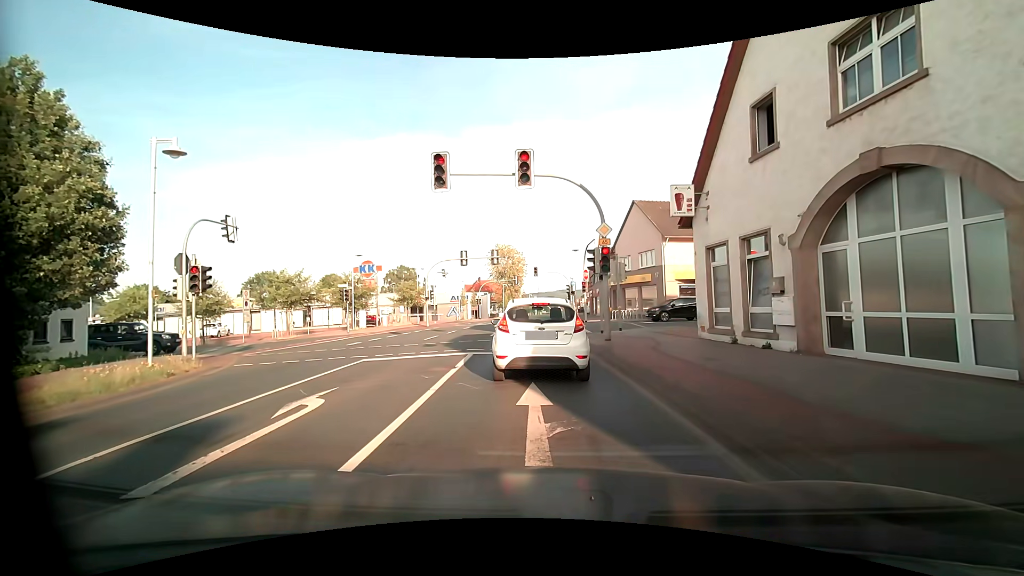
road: primary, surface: asphalt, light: Day
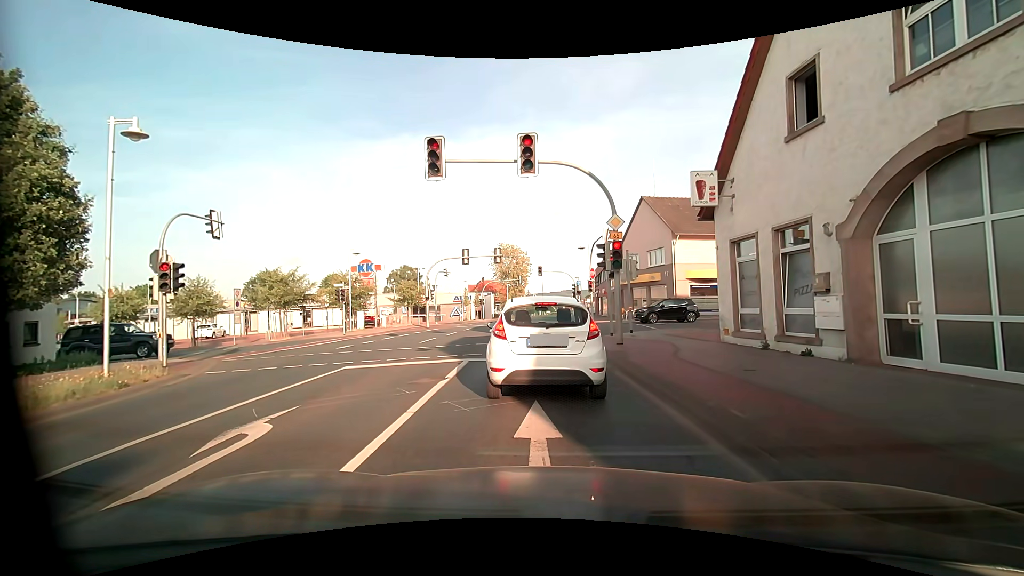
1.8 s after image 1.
(0.0, +1.5) m; -1°
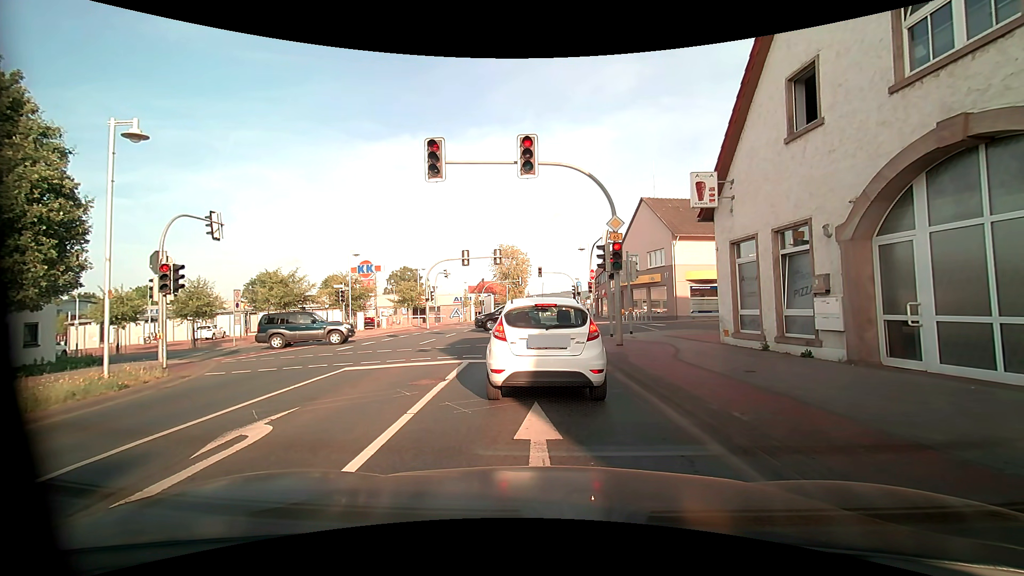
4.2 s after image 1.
(0.0, +0.1) m; 0°
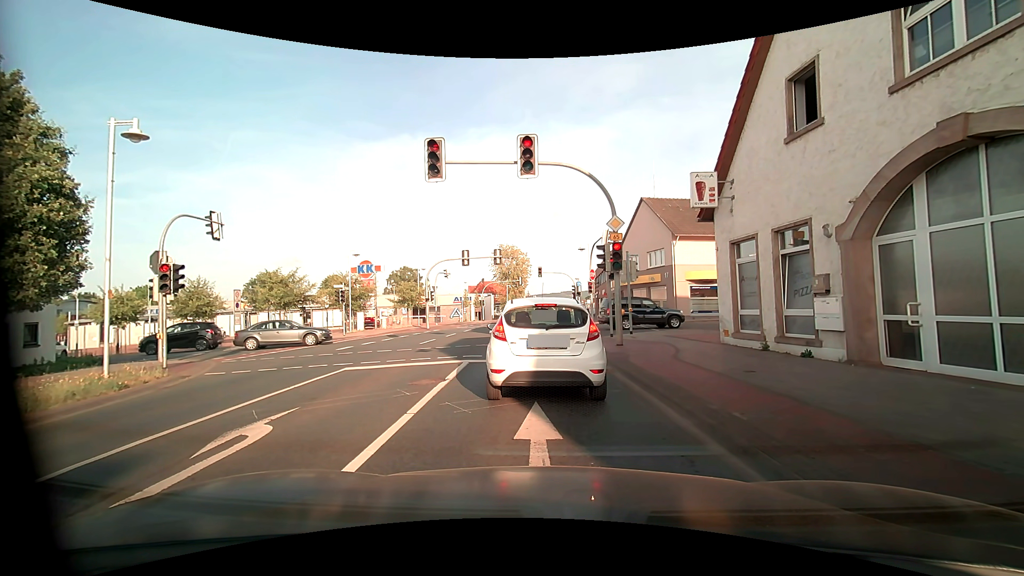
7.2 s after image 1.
(0.0, 0.0) m; 0°
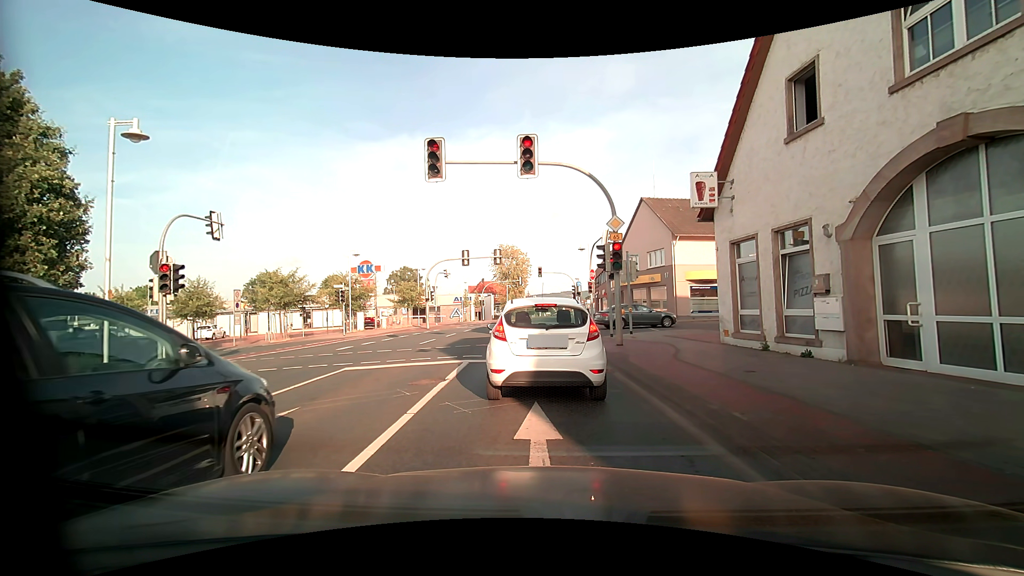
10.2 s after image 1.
(0.0, 0.0) m; 0°
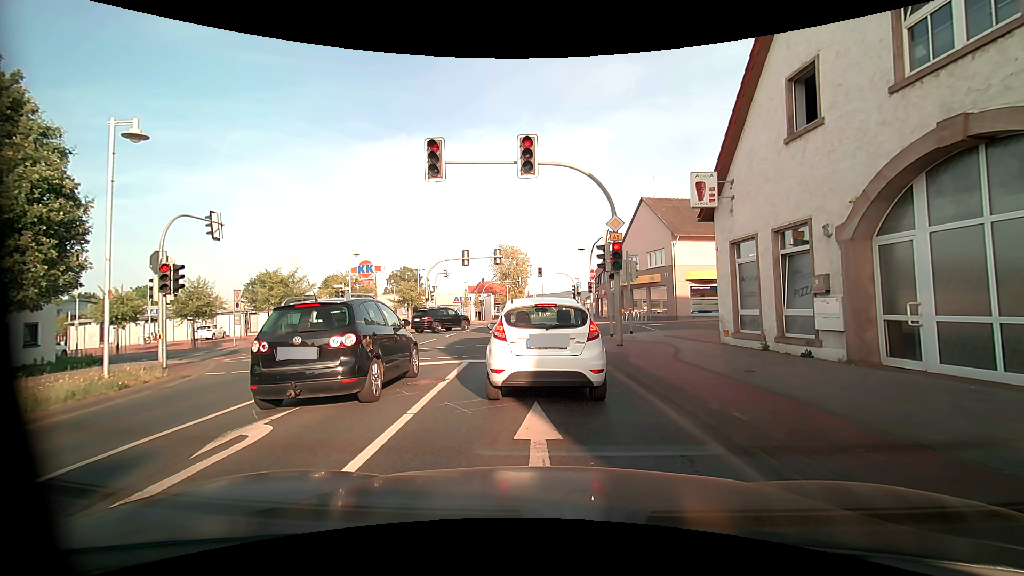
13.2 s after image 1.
(0.0, 0.0) m; 0°
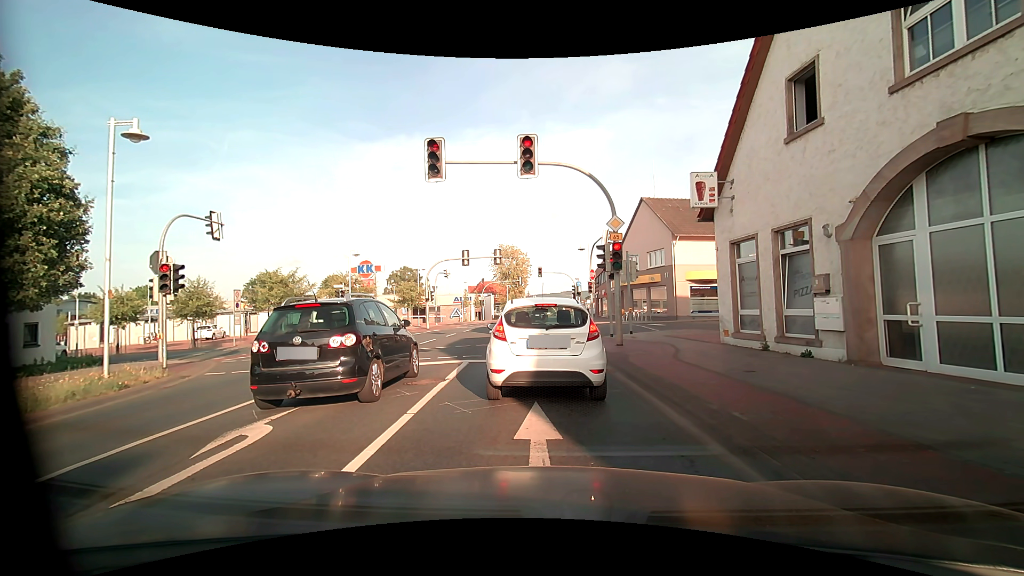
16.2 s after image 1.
(0.0, 0.0) m; 0°
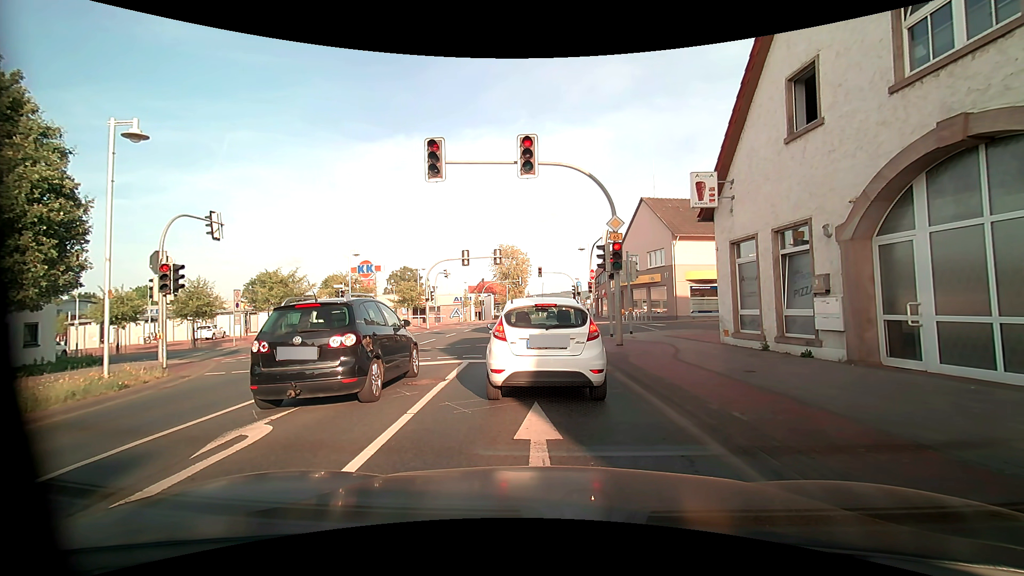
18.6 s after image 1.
(0.0, 0.0) m; 0°
